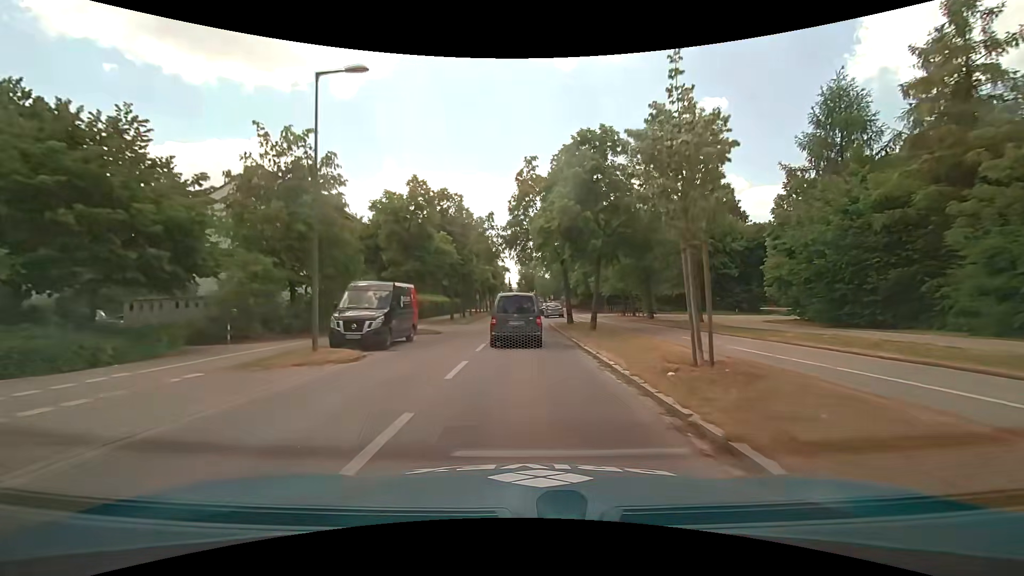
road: secondary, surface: asphalt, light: Day
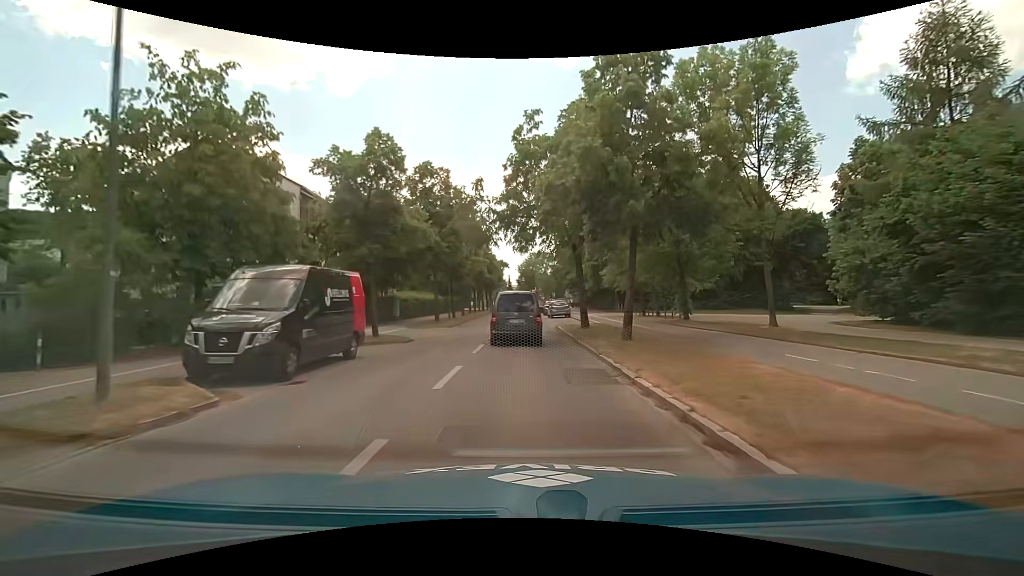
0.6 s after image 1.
(0.0, +7.3) m; 0°
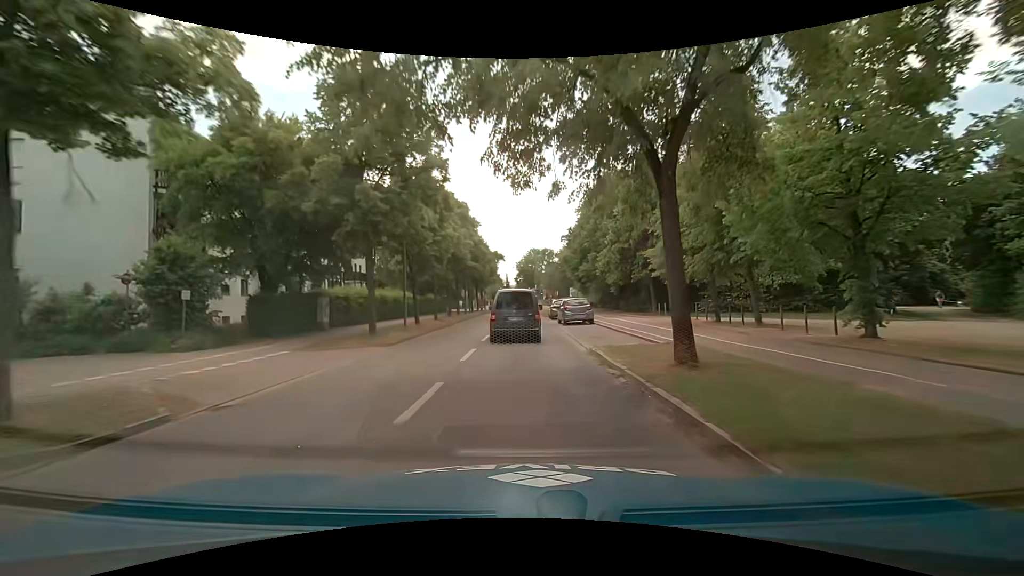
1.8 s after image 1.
(-0.1, +14.5) m; 0°
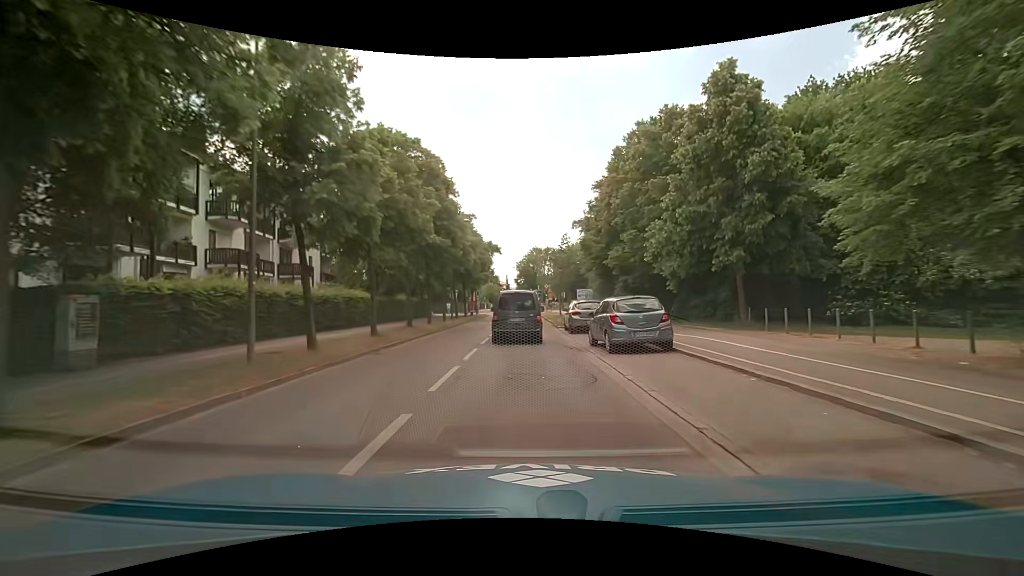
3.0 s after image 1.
(0.0, +14.4) m; 0°
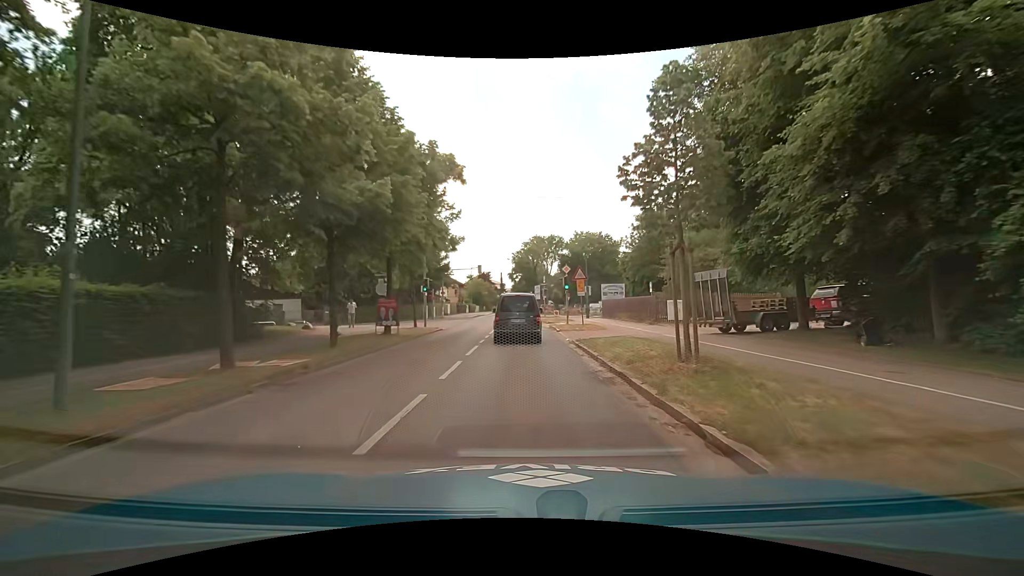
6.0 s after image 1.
(-0.1, +34.5) m; -2°
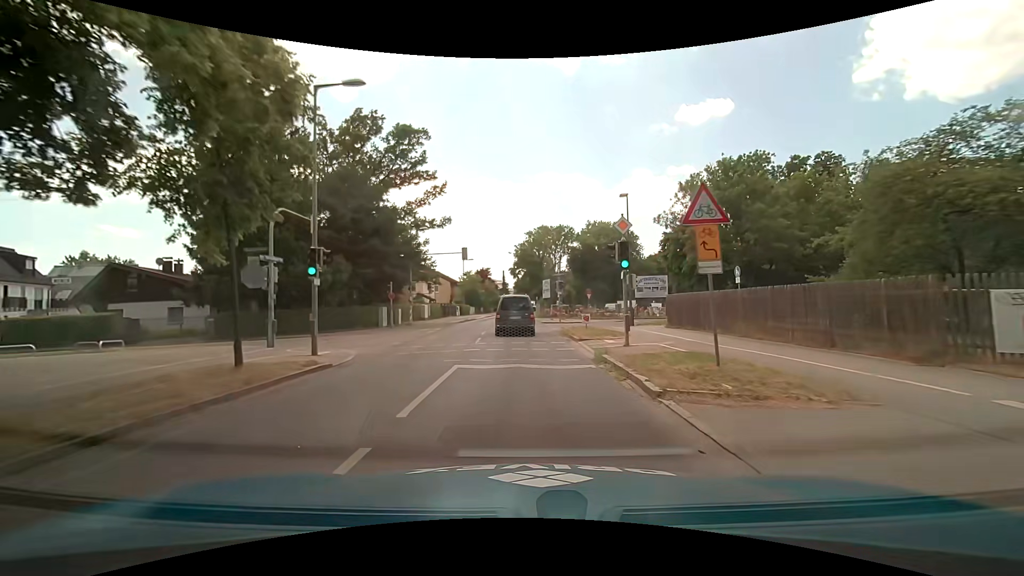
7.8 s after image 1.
(+0.5, +17.7) m; +2°
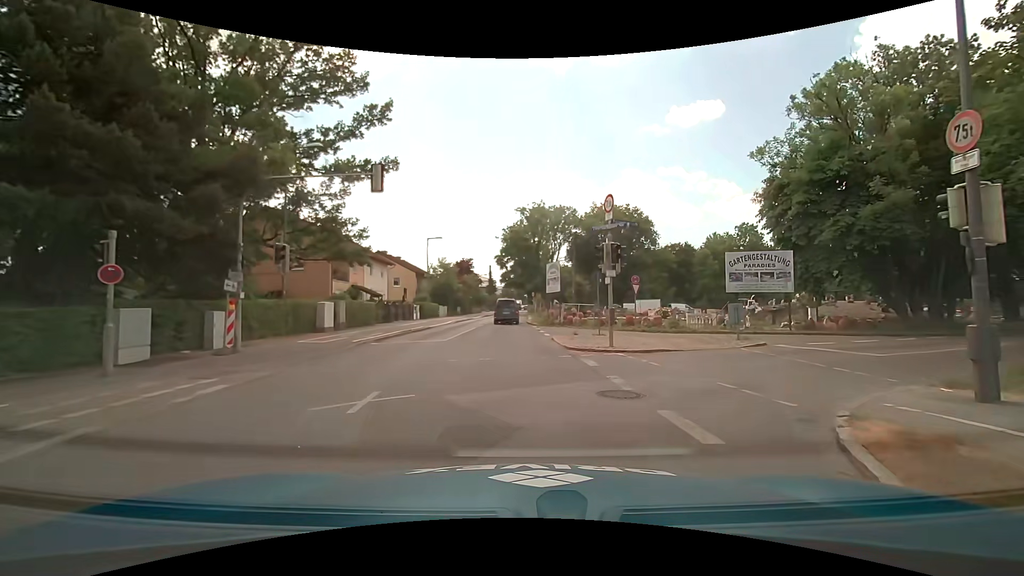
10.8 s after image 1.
(-0.3, +22.7) m; +1°
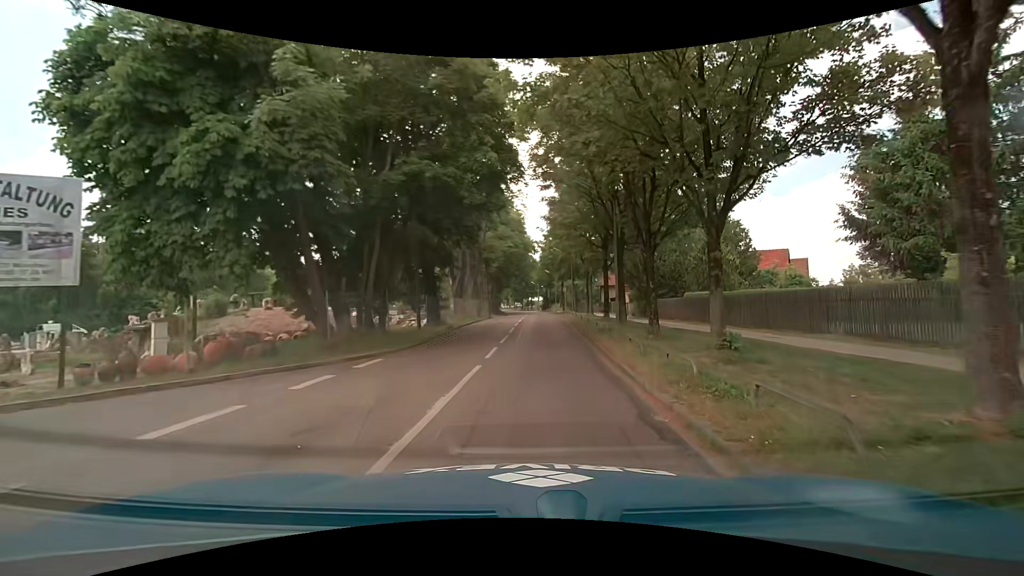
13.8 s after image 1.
(+8.9, +13.9) m; +57°
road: tertiary
(0, +10) (+1, +20) (+1, +30) (+1, +40) (+1, +50) (+2, +60) (+2, +70) (+1, +80) (+1, +90) (0, +100) m
